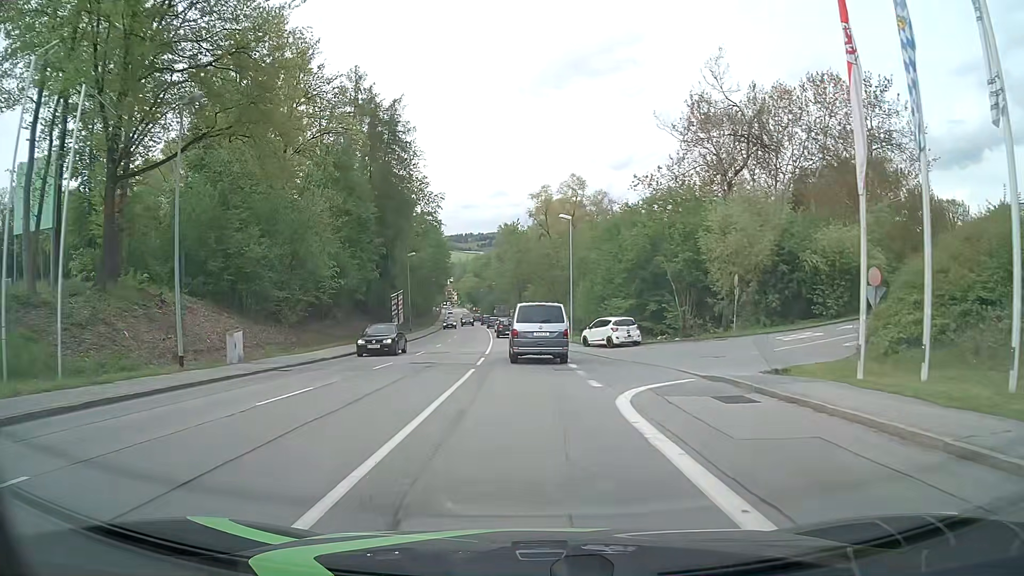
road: tertiary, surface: asphalt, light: Day
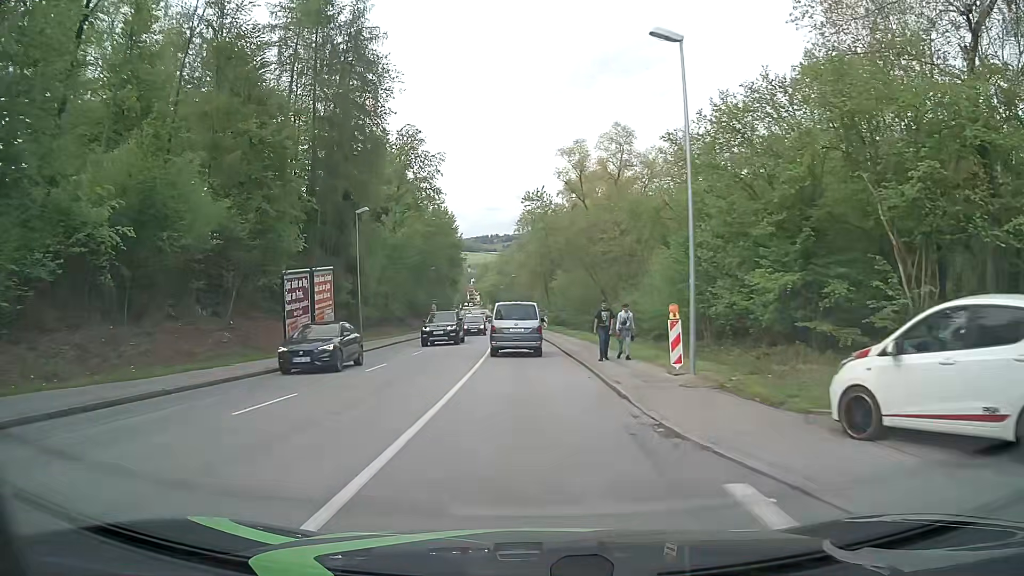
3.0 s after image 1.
(-0.6, +28.5) m; -2°
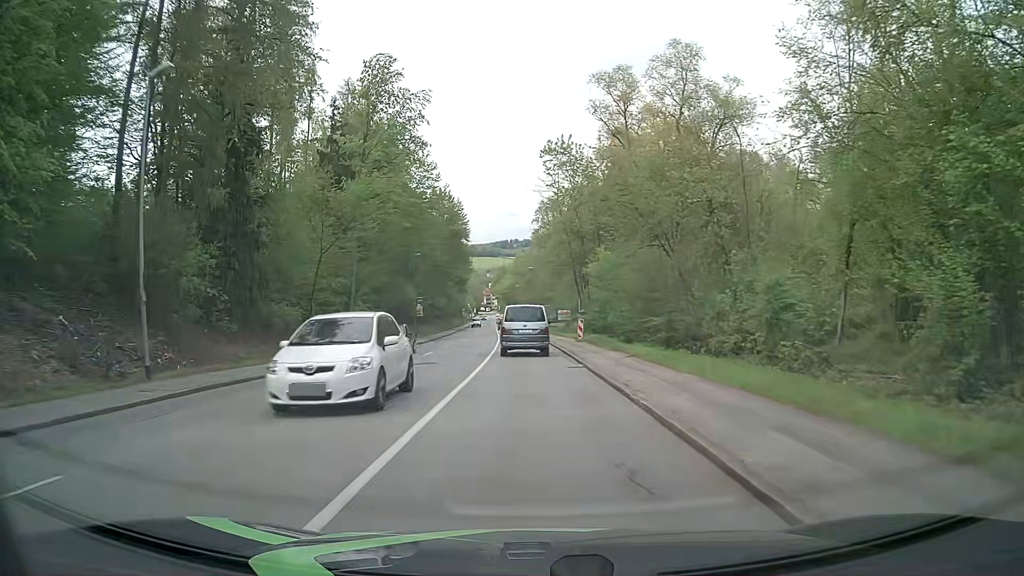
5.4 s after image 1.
(-0.5, +25.6) m; -2°
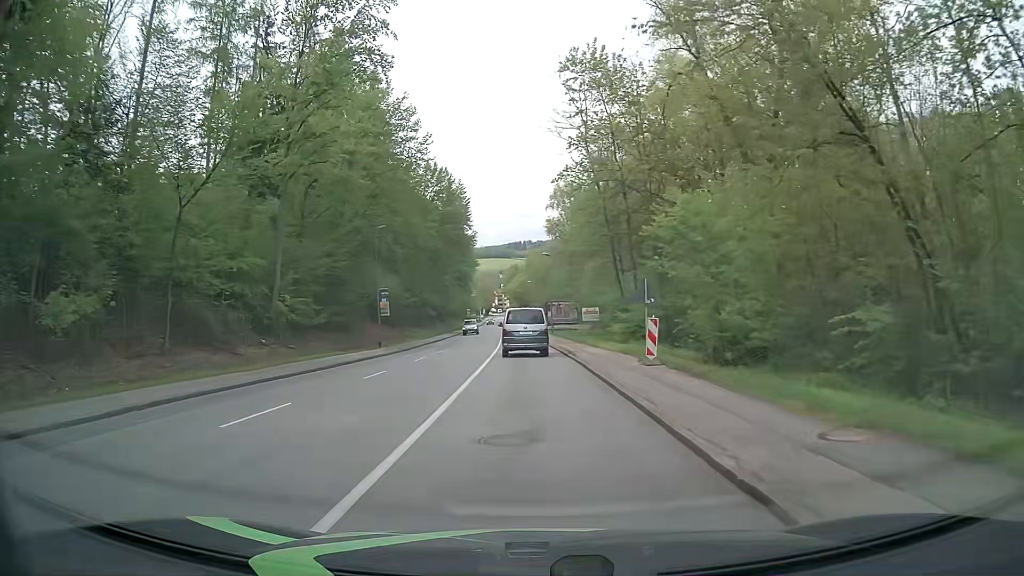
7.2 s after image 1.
(-0.3, +20.6) m; -1°
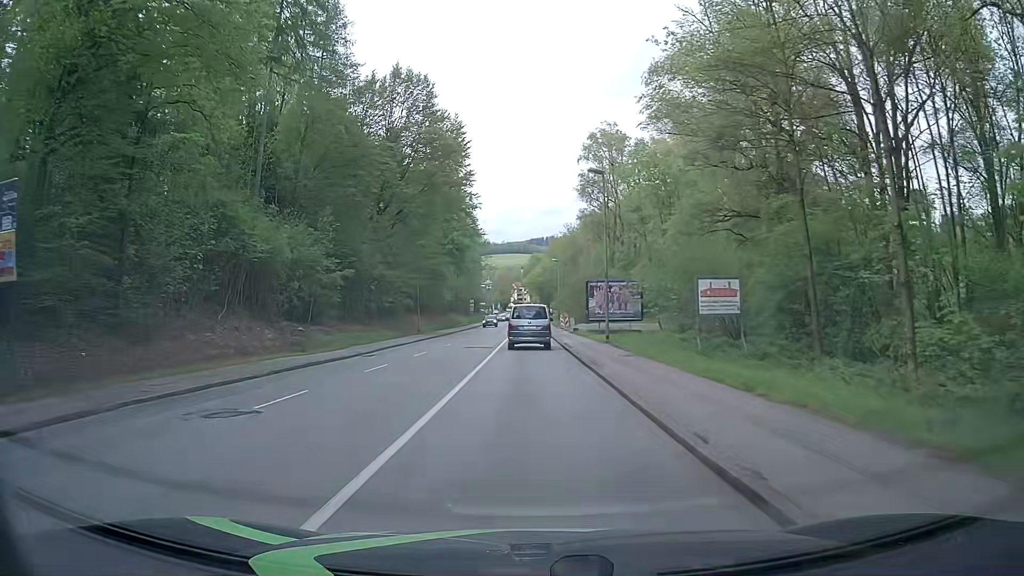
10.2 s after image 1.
(-0.9, +36.5) m; -3°
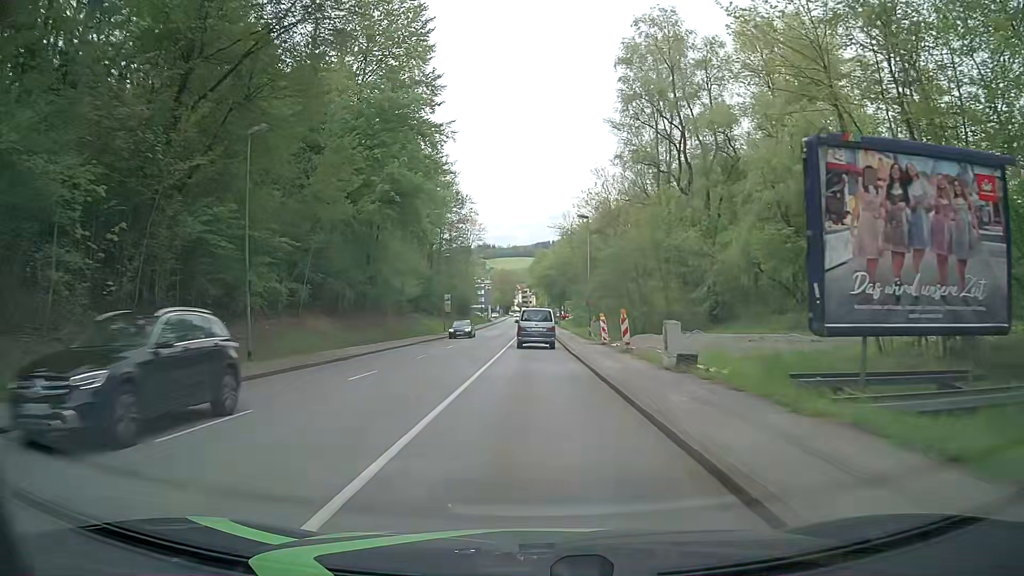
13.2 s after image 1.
(+0.2, +37.2) m; +1°
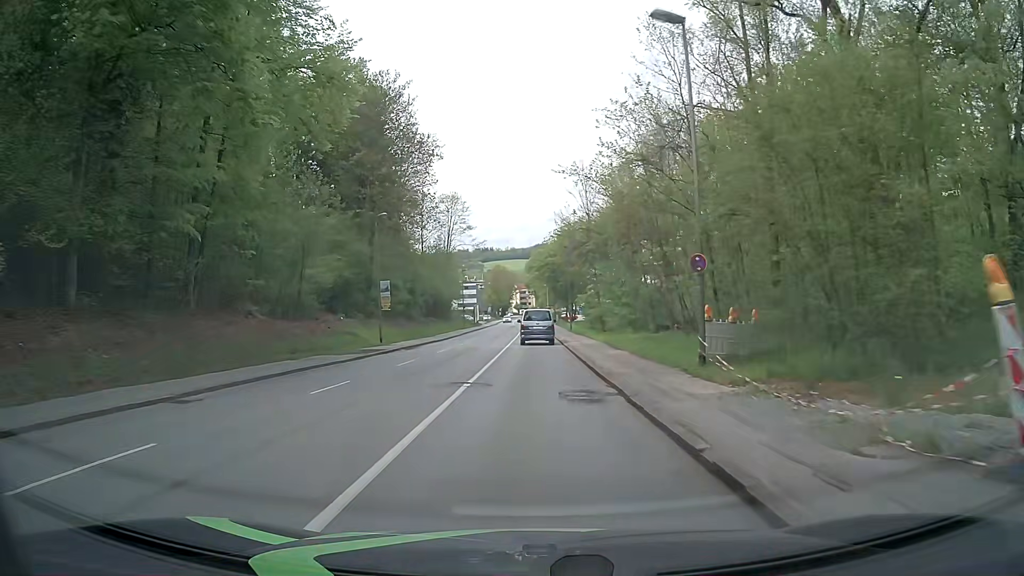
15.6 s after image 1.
(-0.1, +30.0) m; 0°
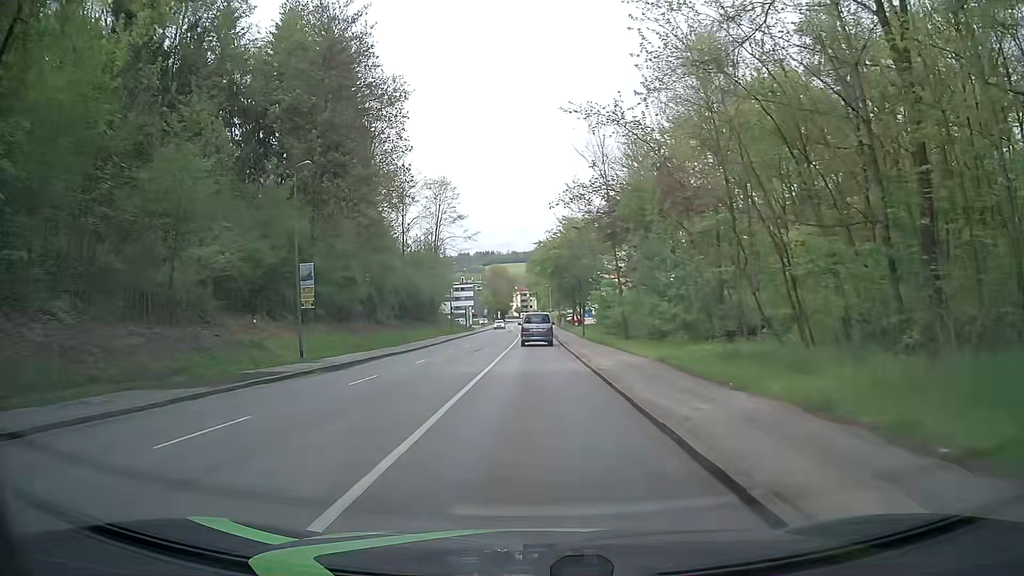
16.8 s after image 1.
(-0.1, +15.0) m; 0°
(0, +10) (0, +20) (0, +30) (0, +40) (0, +50) (0, +60) (0, +70) (-1, +80) (-1, +90) (-1, +100) m
